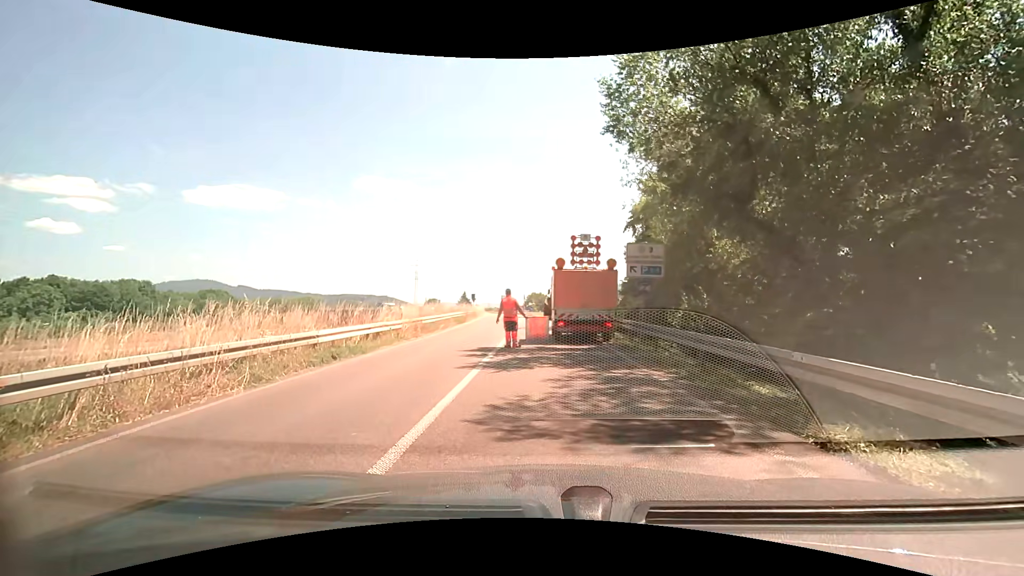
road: trunk_link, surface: asphalt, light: Day
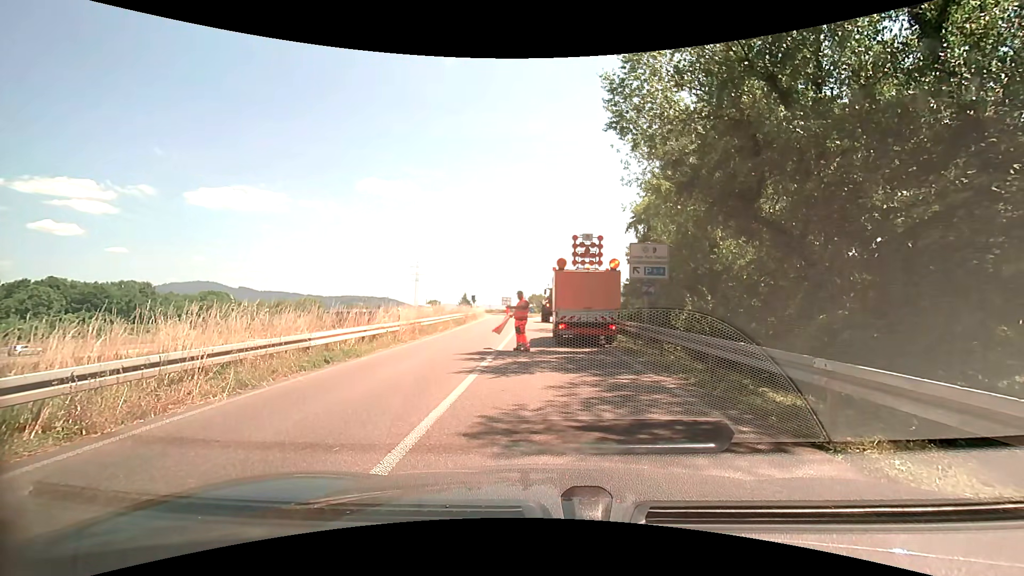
(0.0, +0.5) m; 0°
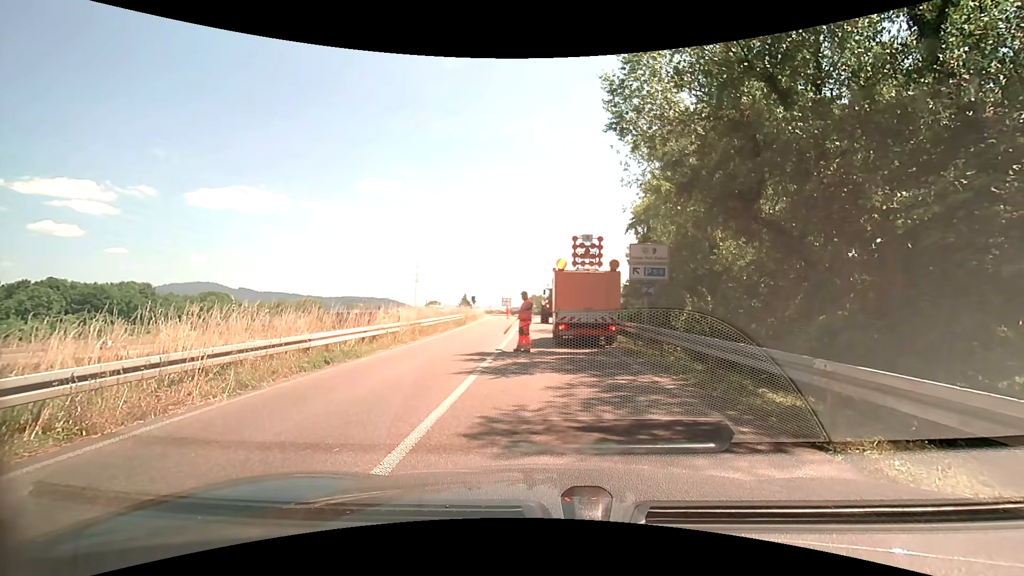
(0.0, 0.0) m; 0°
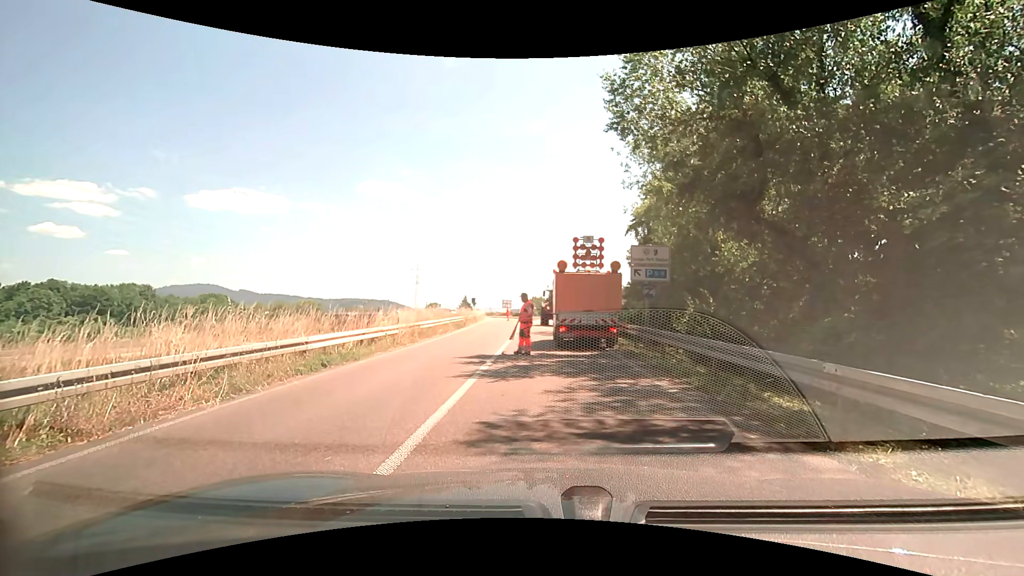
(0.0, +0.2) m; 0°
